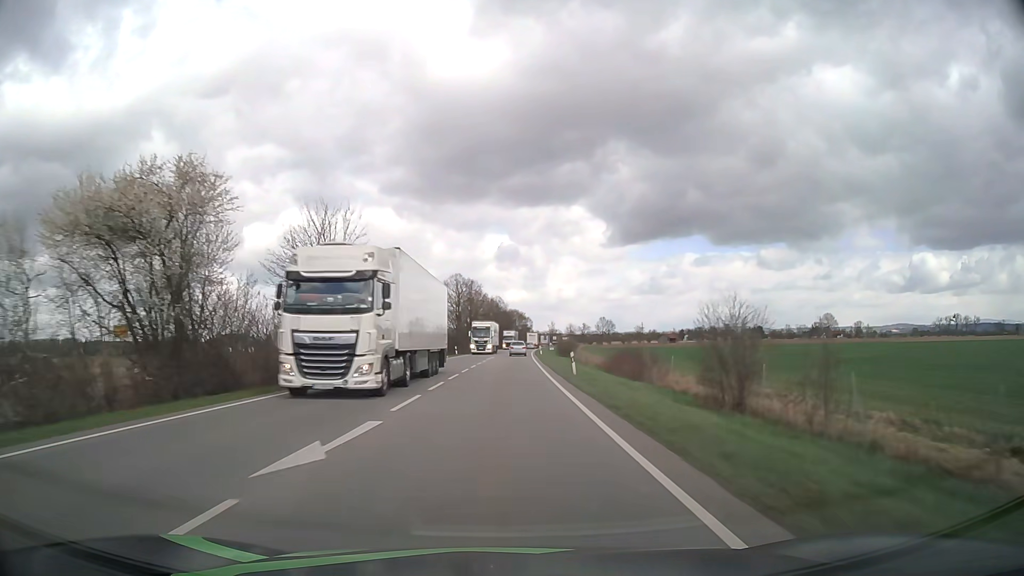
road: primary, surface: asphalt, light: Day
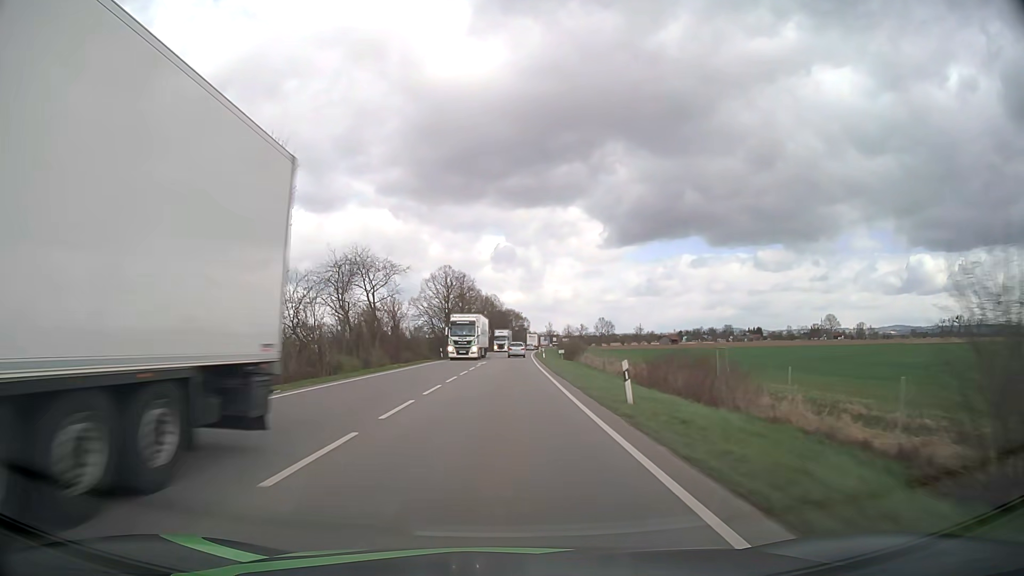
(0.0, +13.4) m; 0°
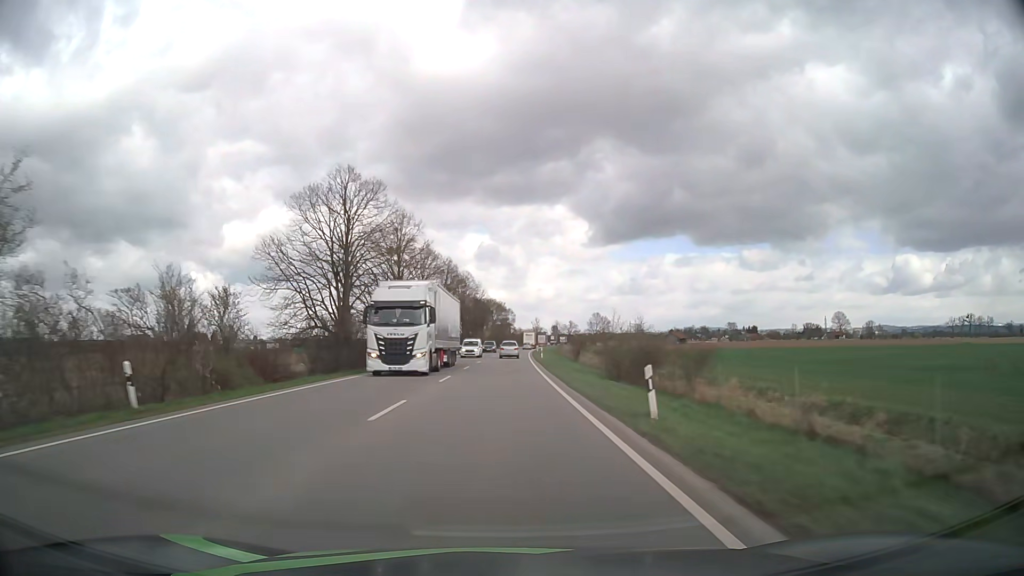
(+0.6, +53.5) m; +1°
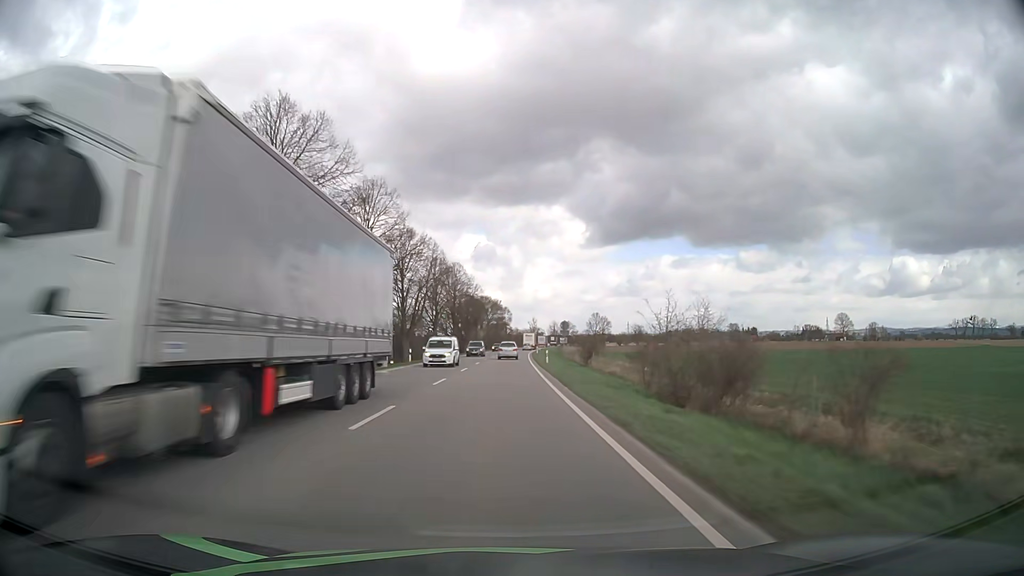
(+0.1, +13.3) m; +1°
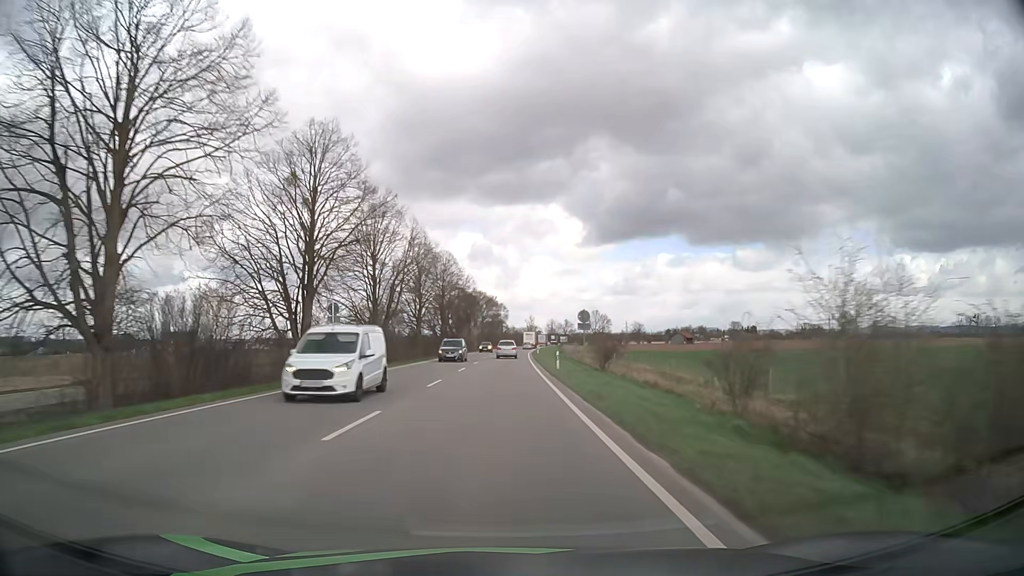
(0.0, +13.2) m; 0°
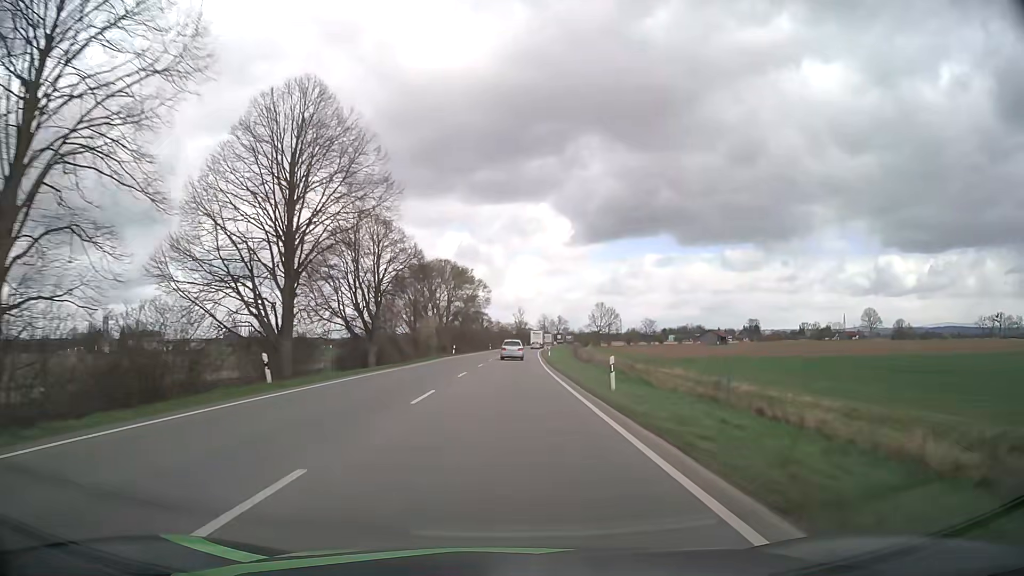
(+0.5, +65.6) m; +1°
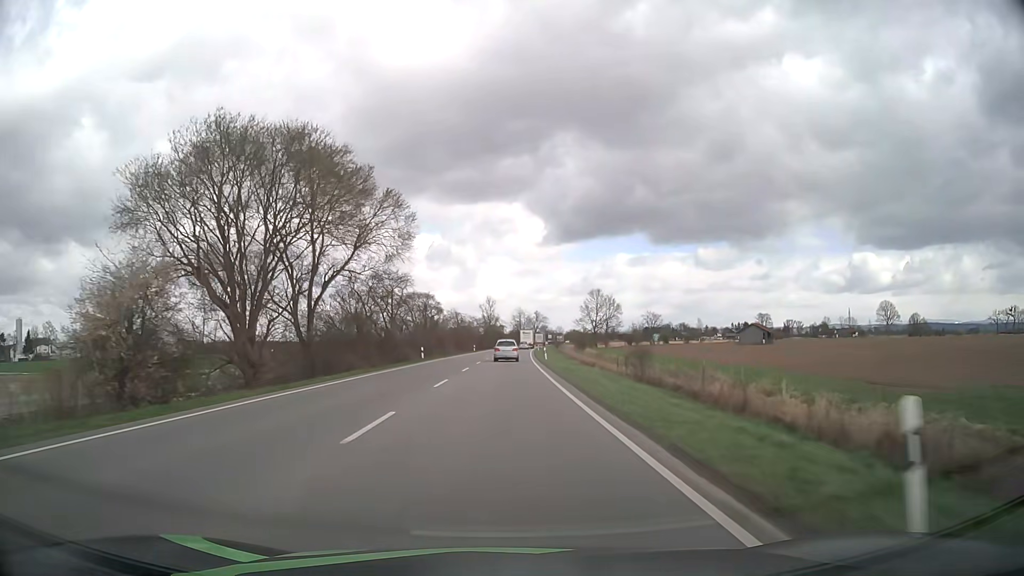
(+1.5, +65.0) m; +3°
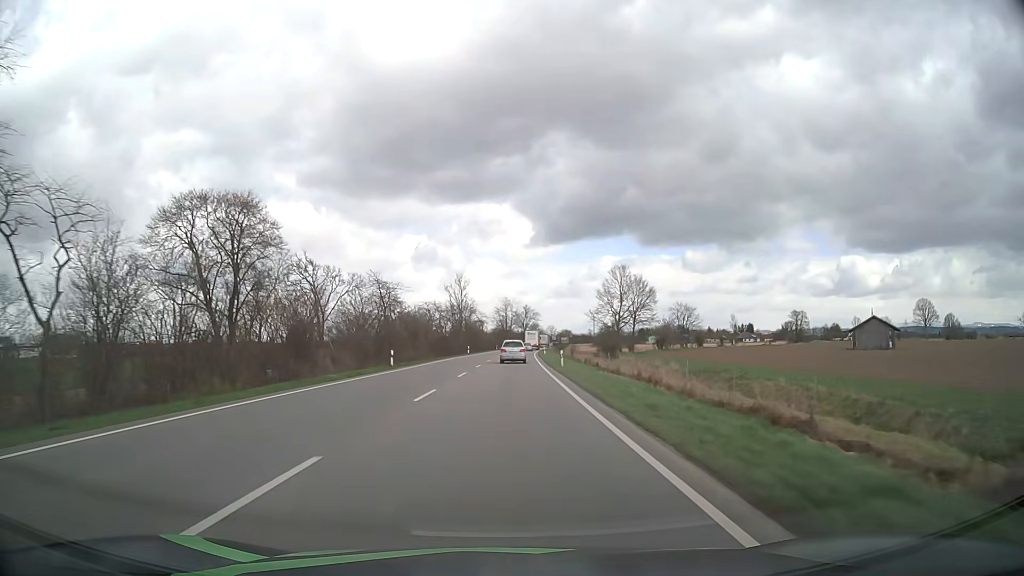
(+0.8, +65.0) m; +1°
(0, +10) (0, +20) (0, +30) (0, +40) (+1, +50) (+1, +60) (+1, +70) (+2, +80) (+2, +90) (+3, +100) m
